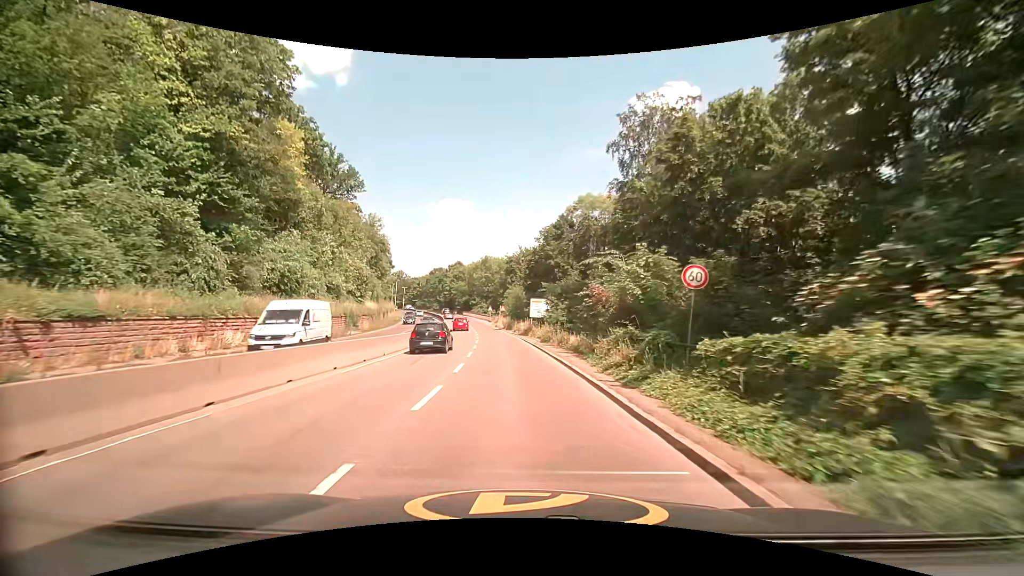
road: trunk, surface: asphalt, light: Day
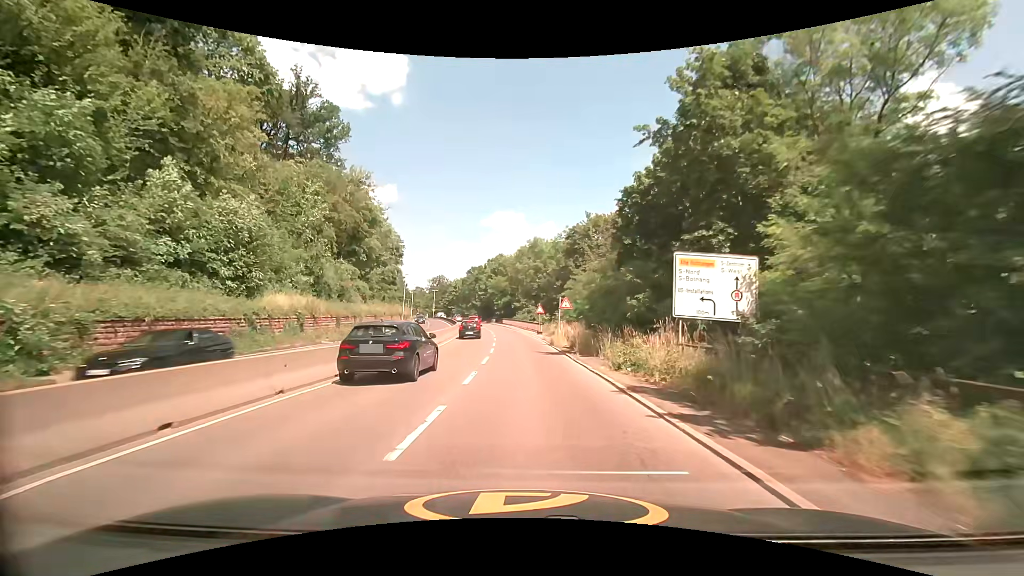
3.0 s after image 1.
(-2.0, +39.3) m; -6°
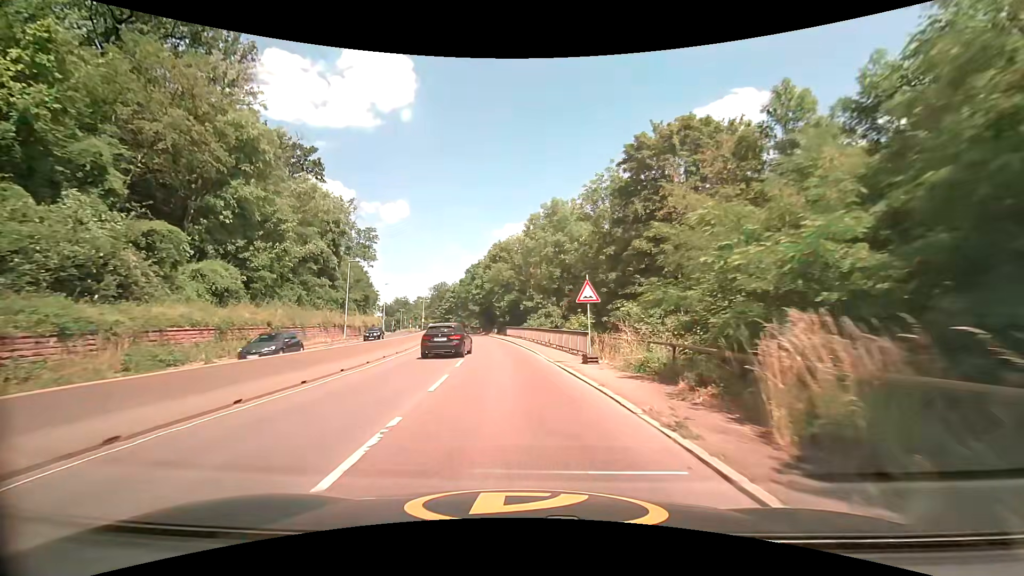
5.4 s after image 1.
(-0.3, +31.6) m; -2°
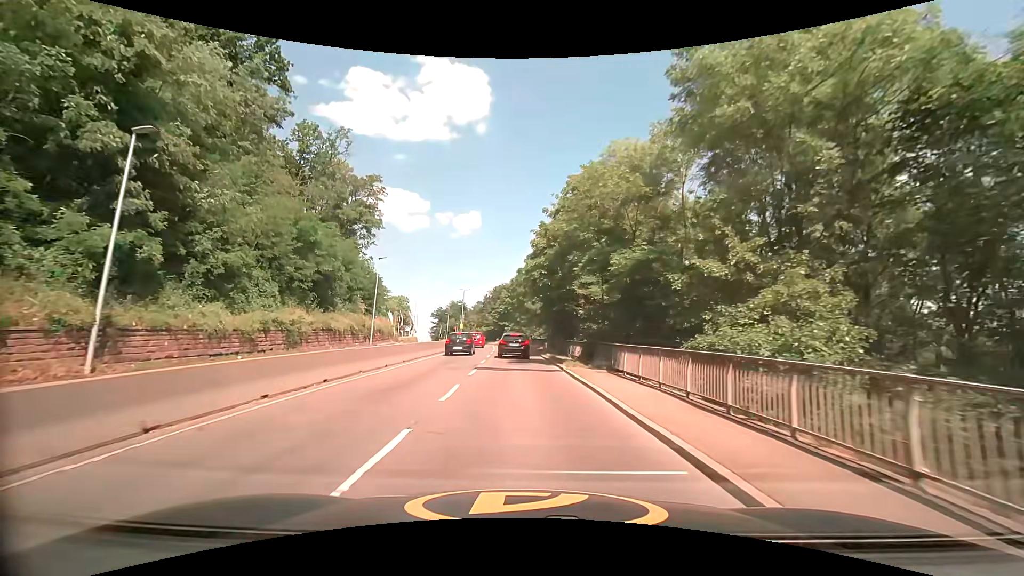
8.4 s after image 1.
(-2.7, +37.3) m; -8°
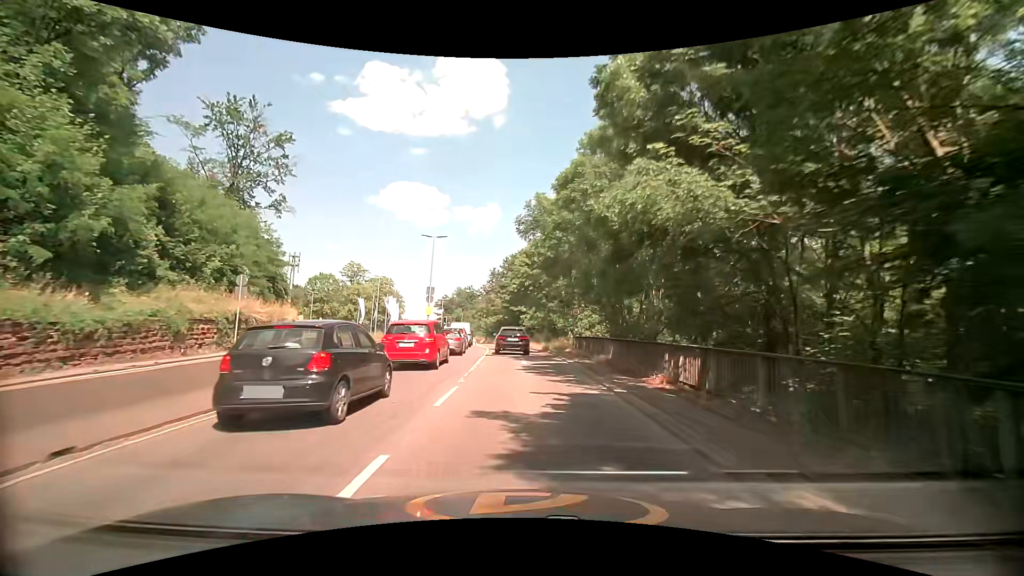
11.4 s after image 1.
(-1.1, +38.9) m; -2°
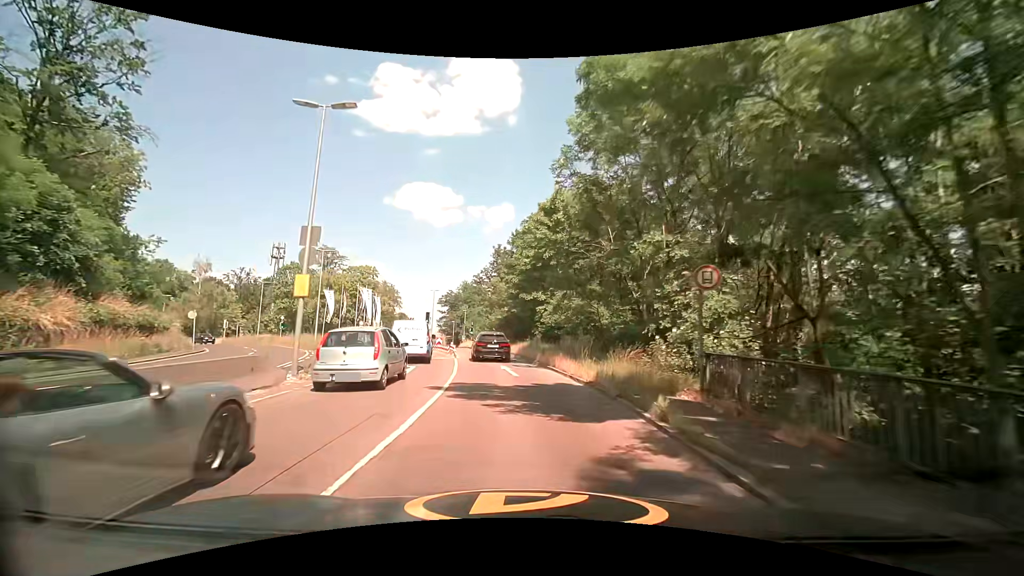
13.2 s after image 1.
(-0.3, +22.3) m; -2°
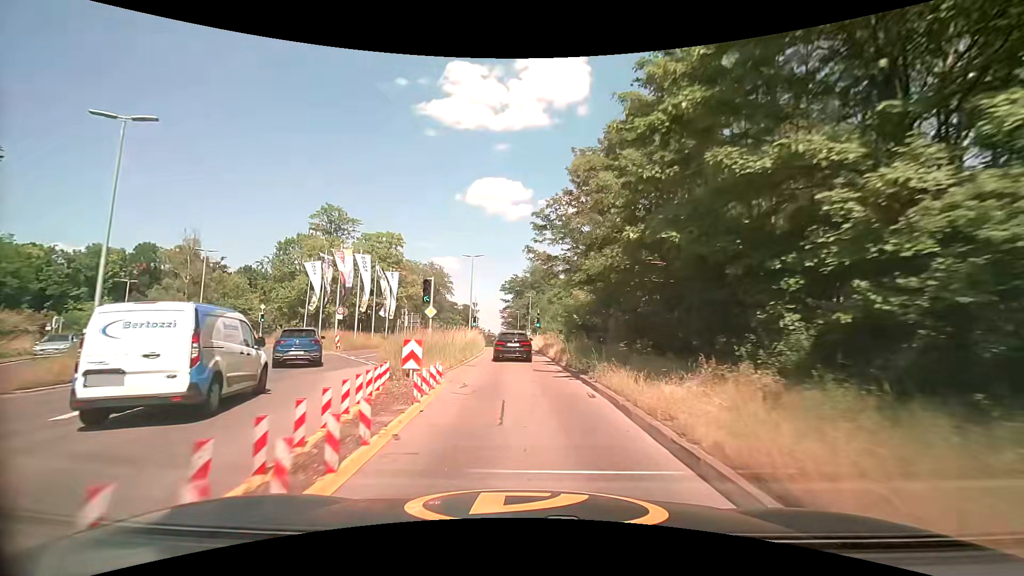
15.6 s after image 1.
(-1.7, +29.0) m; -7°
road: secondary
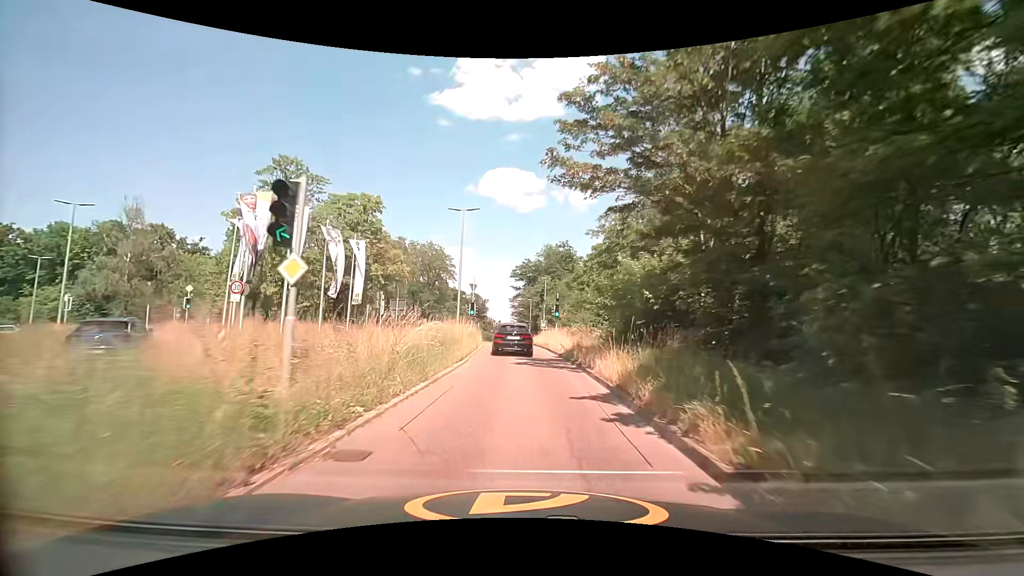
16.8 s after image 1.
(-0.4, +14.5) m; -2°
(0, +10) (0, +20) (-1, +30) (-1, +40) (-2, +50) (-3, +60) (-4, +70) (-4, +80) (-5, +90) (-6, +100) m
